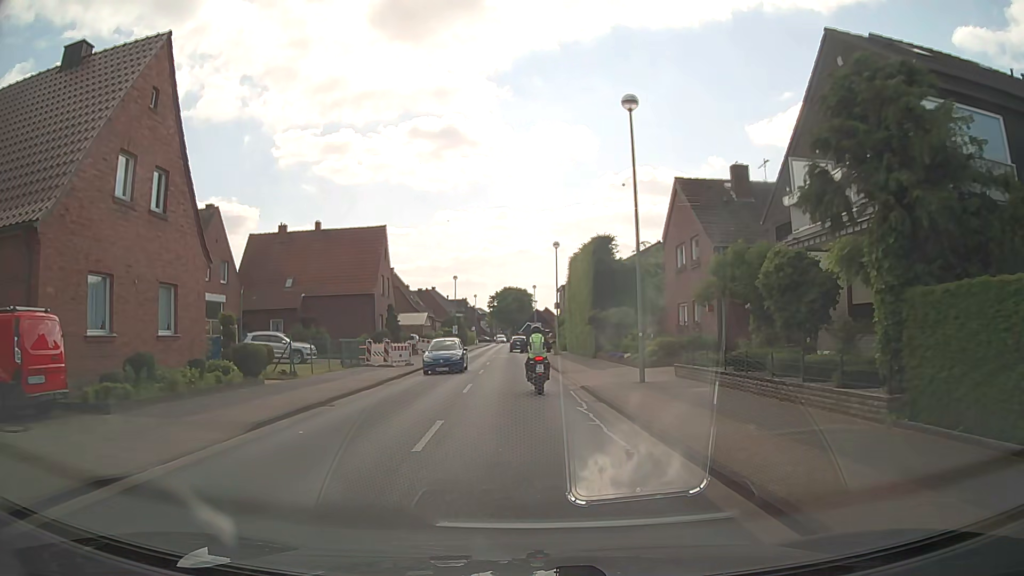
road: tertiary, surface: asphalt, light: Day
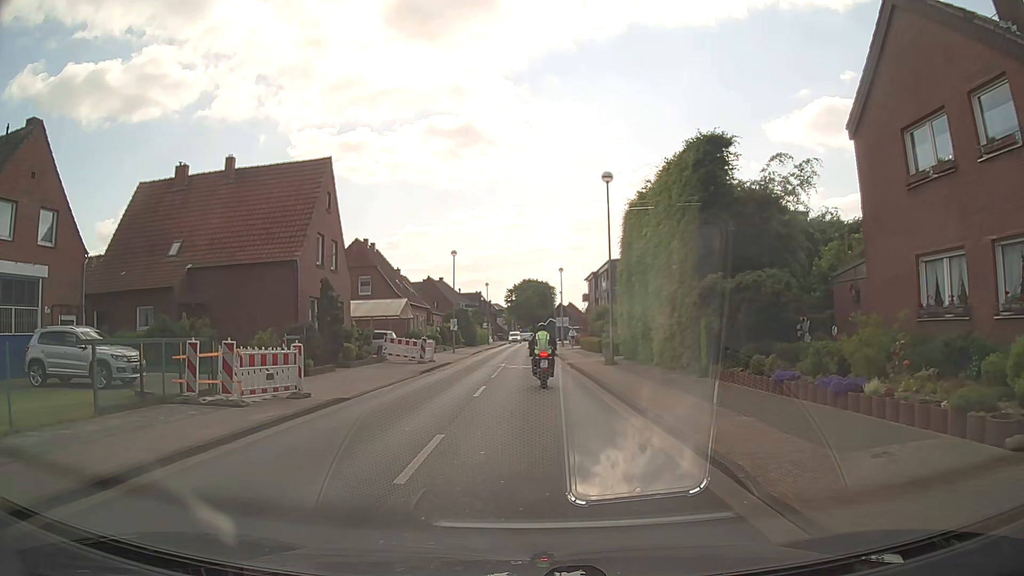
(-0.5, +19.8) m; -2°
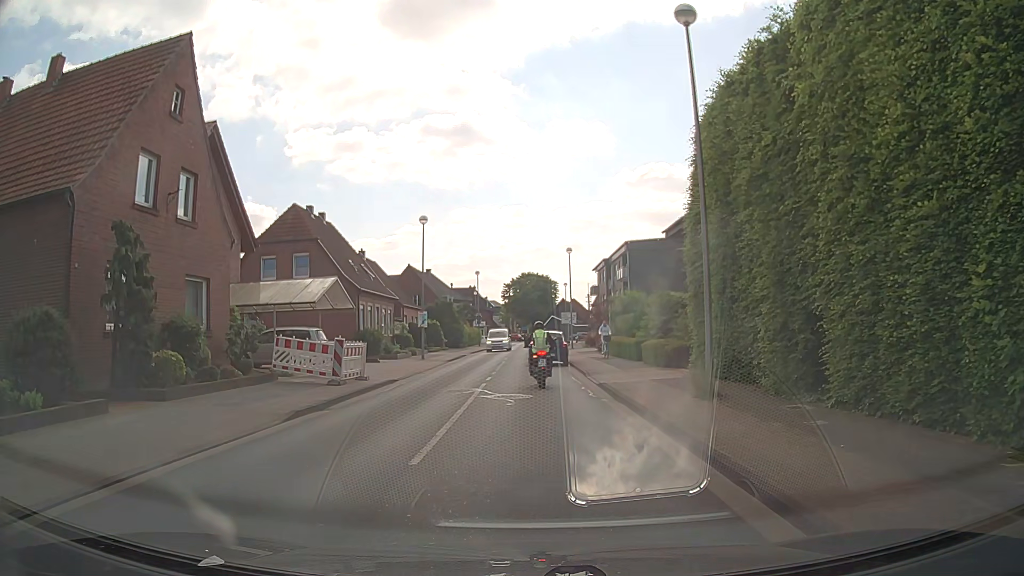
(+0.1, +14.9) m; 0°
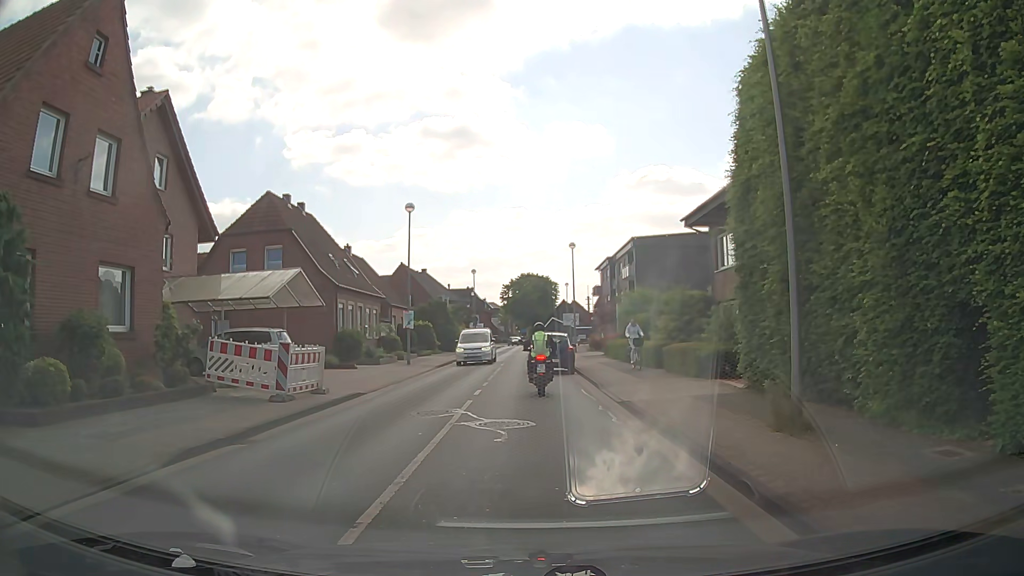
(0.0, +4.3) m; 0°
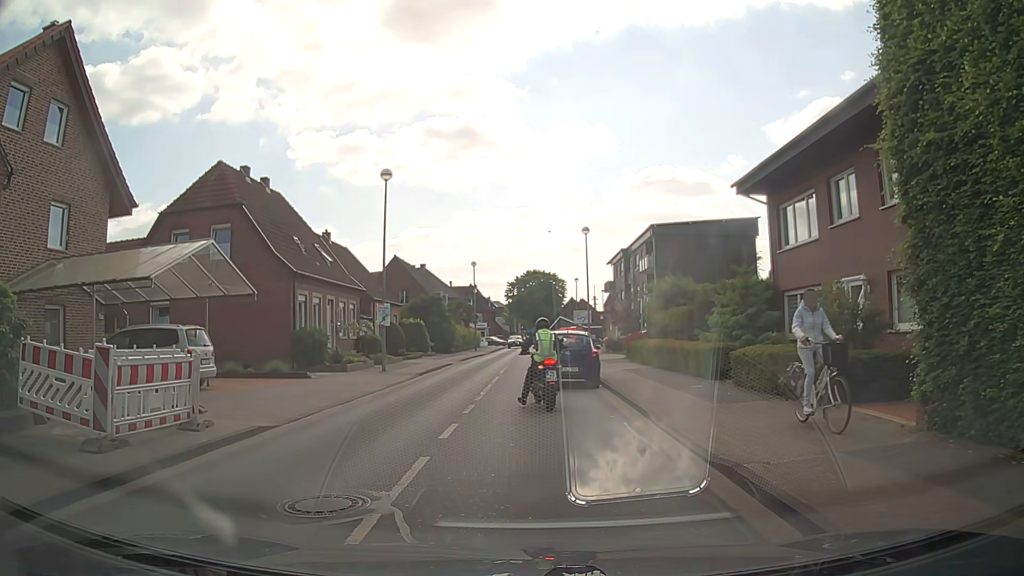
(0.0, +6.9) m; -1°
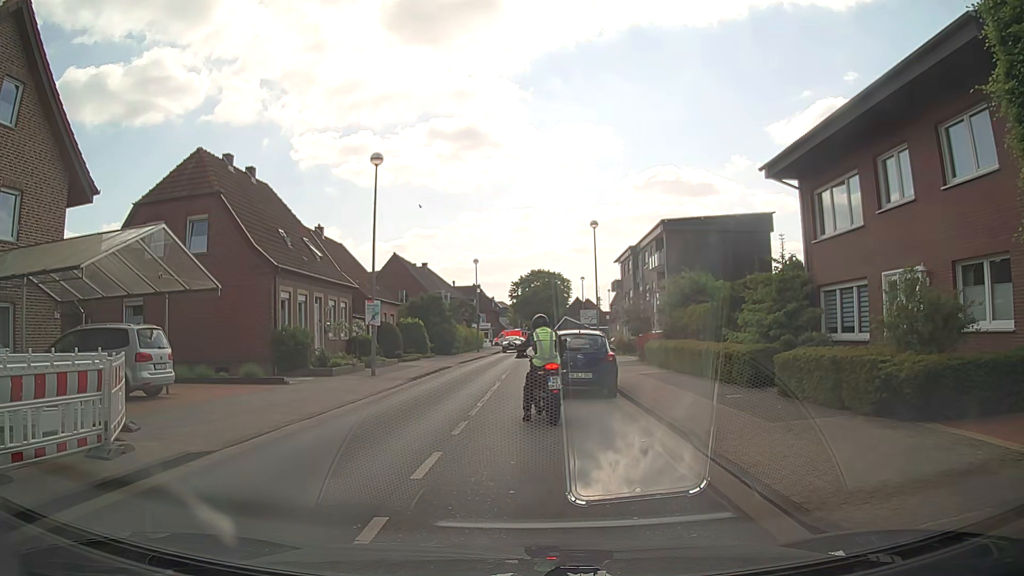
(0.0, +2.5) m; -1°
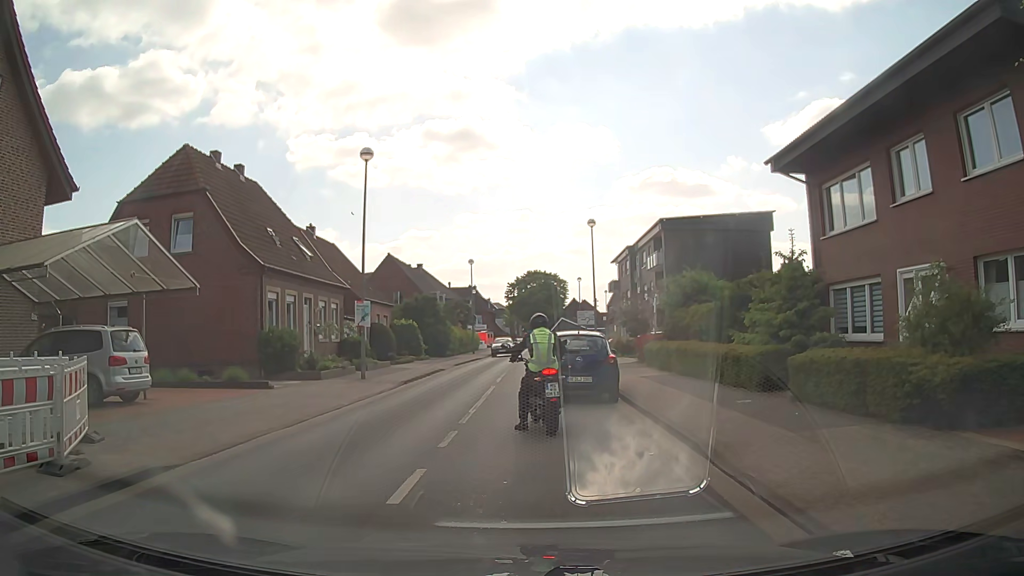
(0.0, +0.9) m; -2°
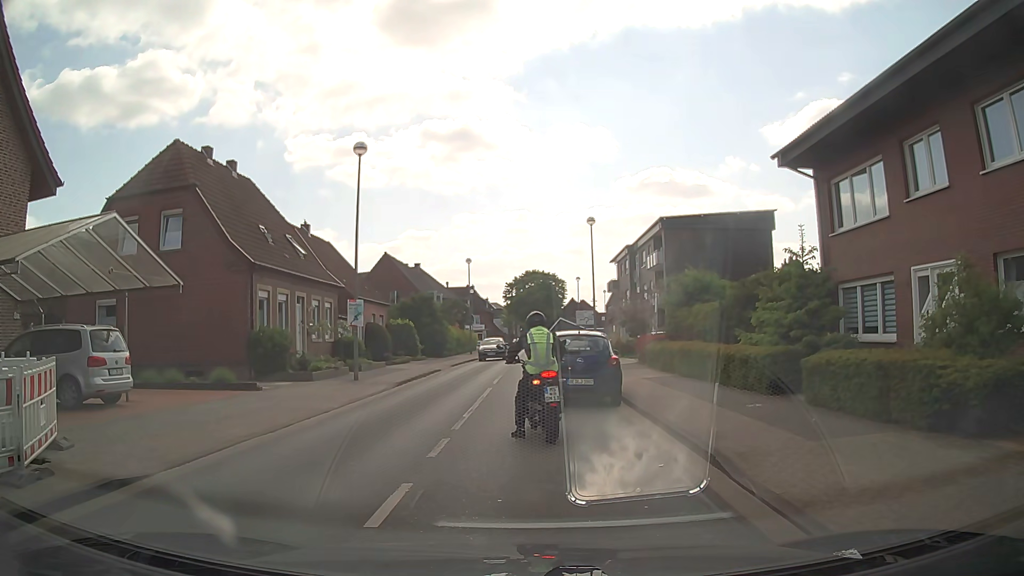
(0.0, +0.7) m; 0°
(-1, +10) (-1, +20) (+1, +30) (+2, +40) (+3, +50) (+3, +60) (+4, +70) (+6, +79) (+9, +89) (+14, +97) m
